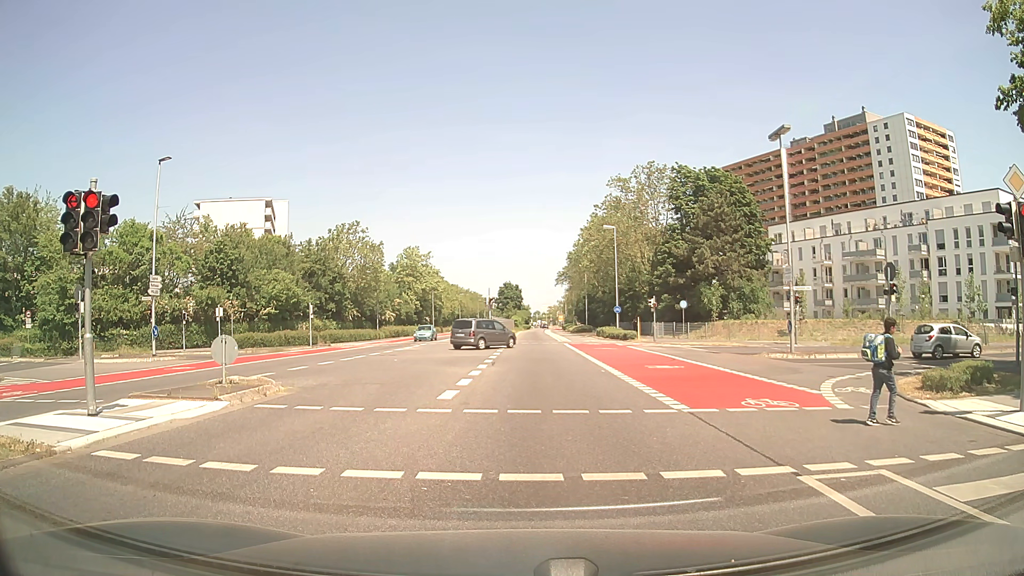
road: secondary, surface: asphalt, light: Day
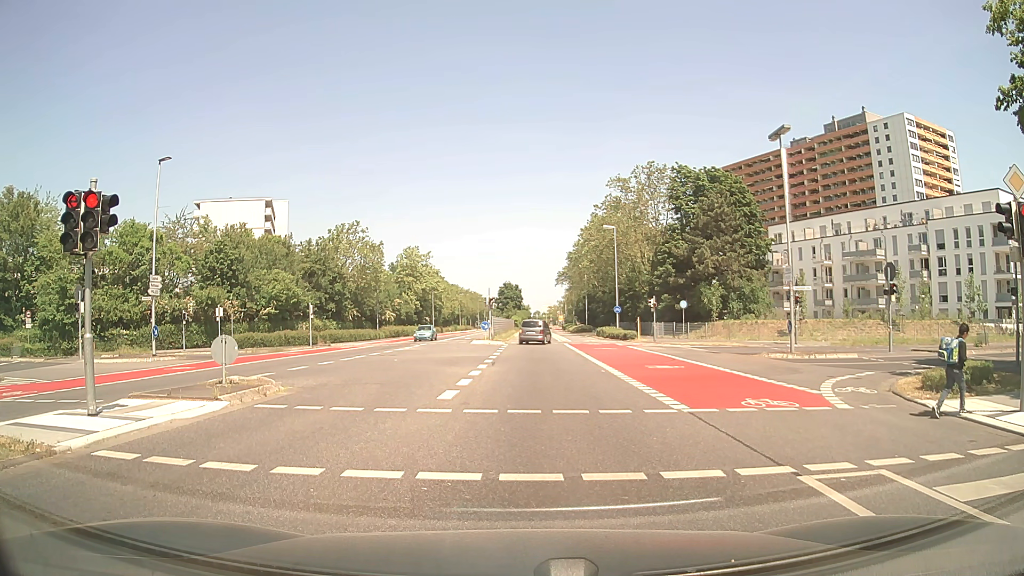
(0.0, 0.0) m; 0°
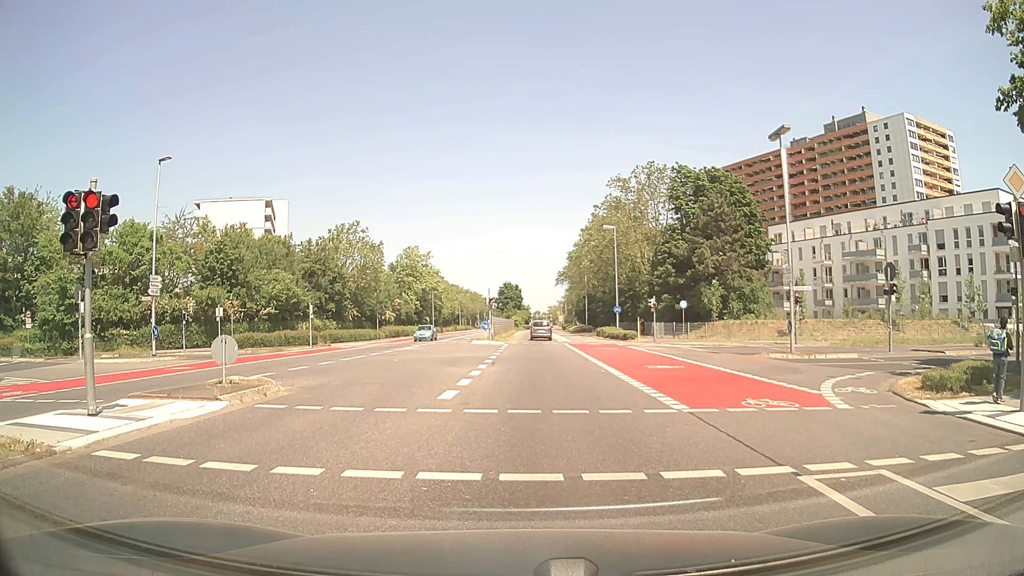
(0.0, 0.0) m; 0°
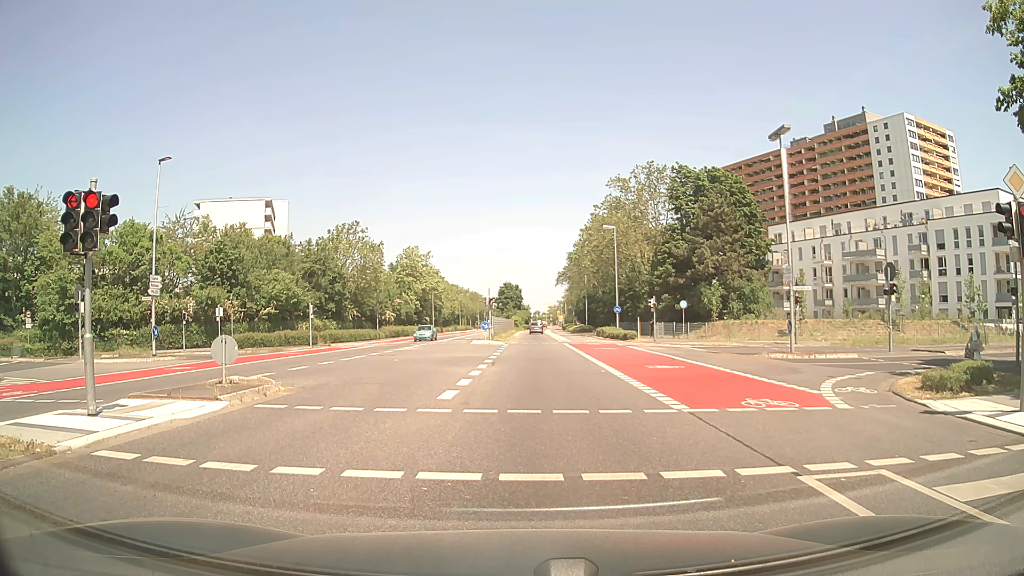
(0.0, 0.0) m; 0°
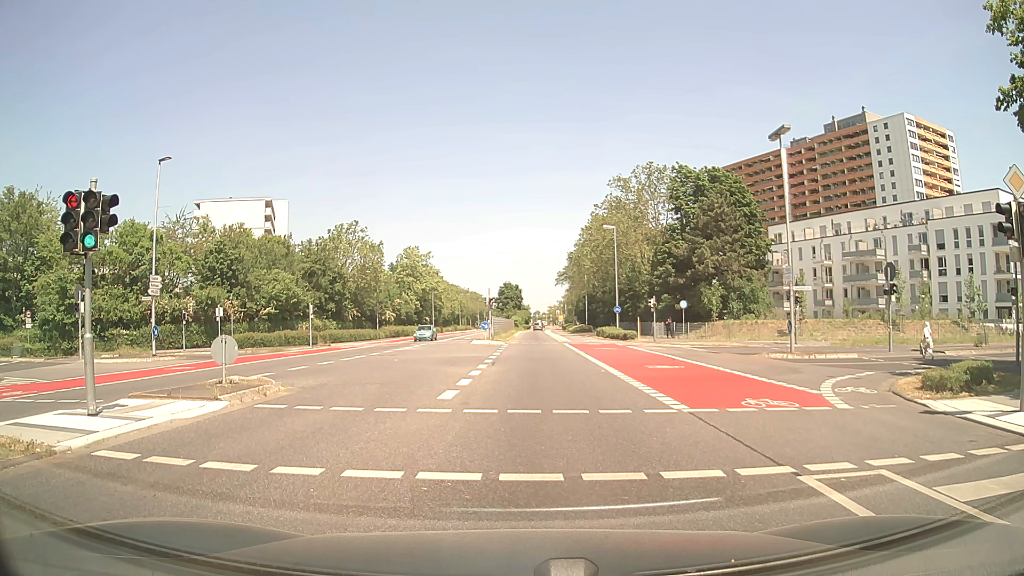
(0.0, 0.0) m; 0°
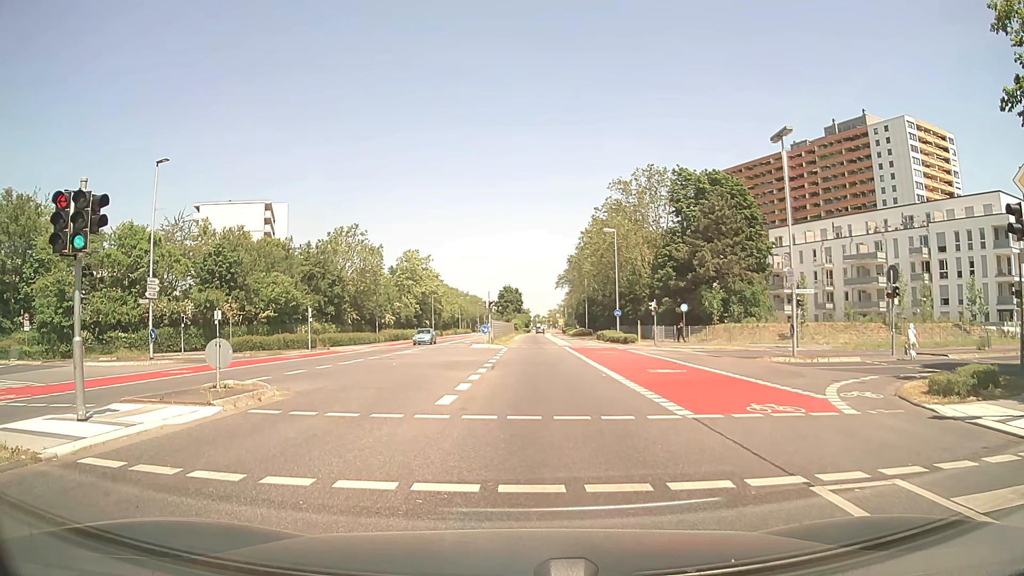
(0.0, +0.3) m; 0°
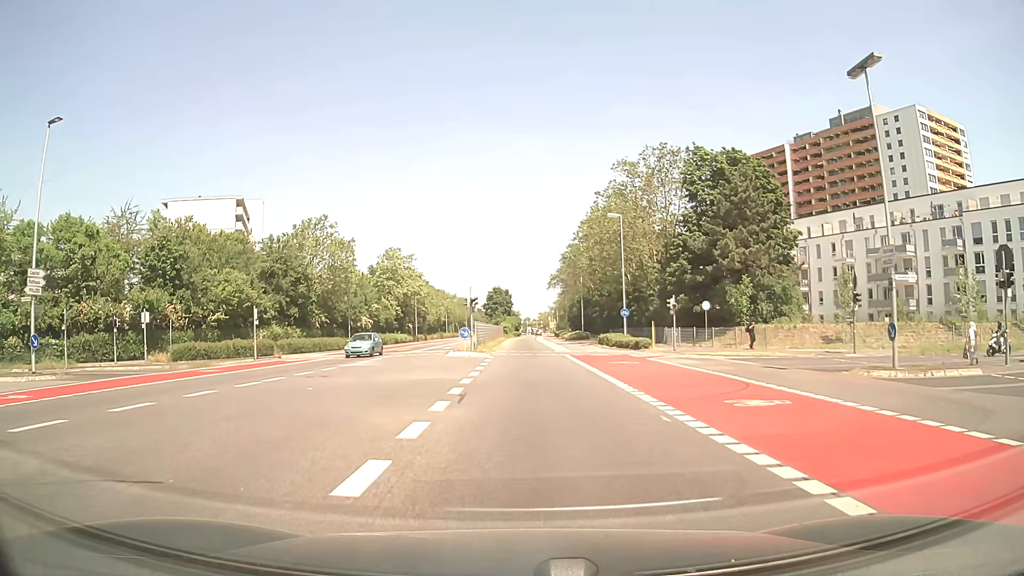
(0.0, +10.0) m; 0°
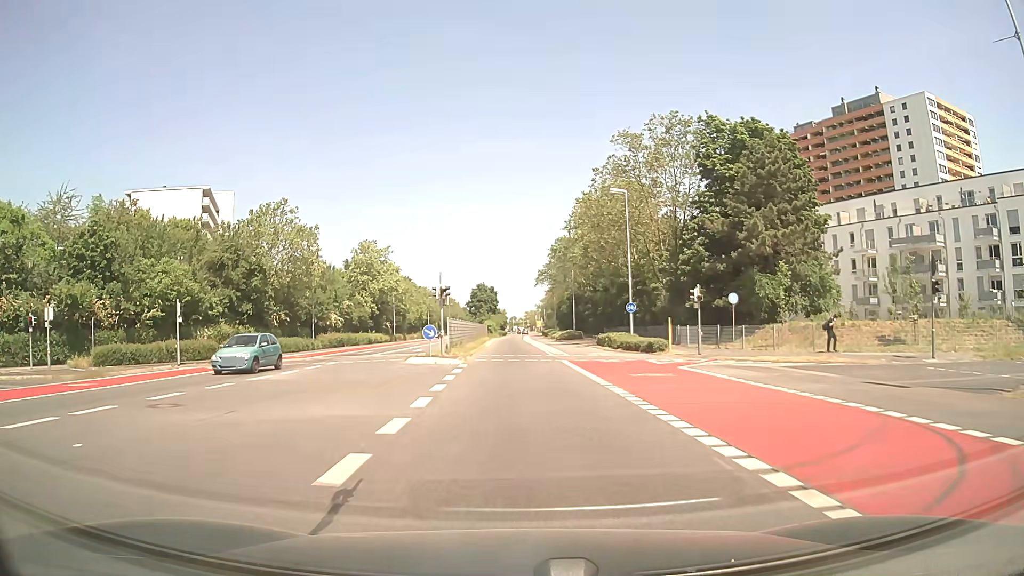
(+0.2, +9.2) m; +1°
(0, +10) (0, +20) (0, +30) (0, +40) (0, +50) (0, +60) (-1, +70) (-1, +80) (-1, +90) (-1, +100) m
